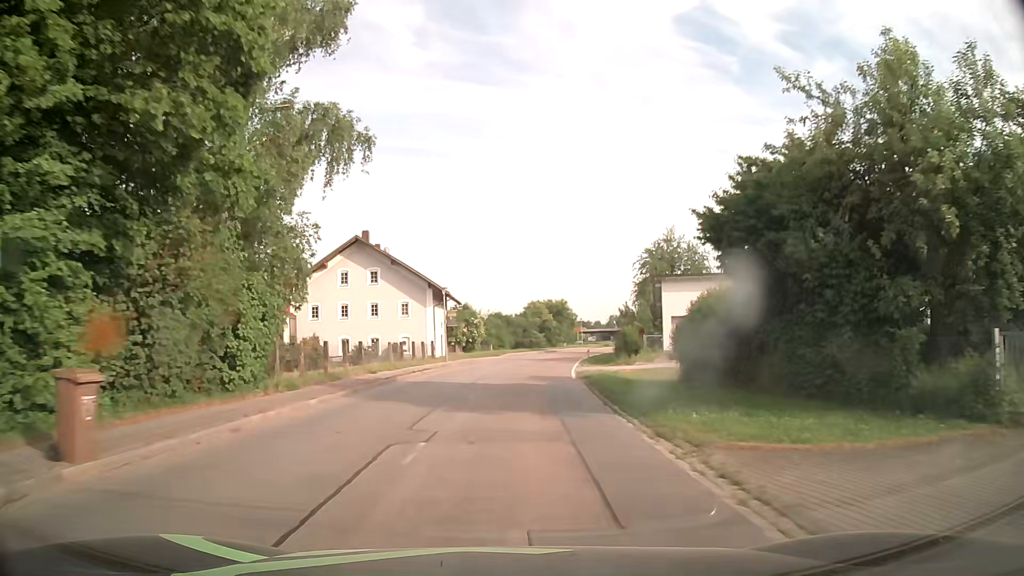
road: tertiary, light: Day
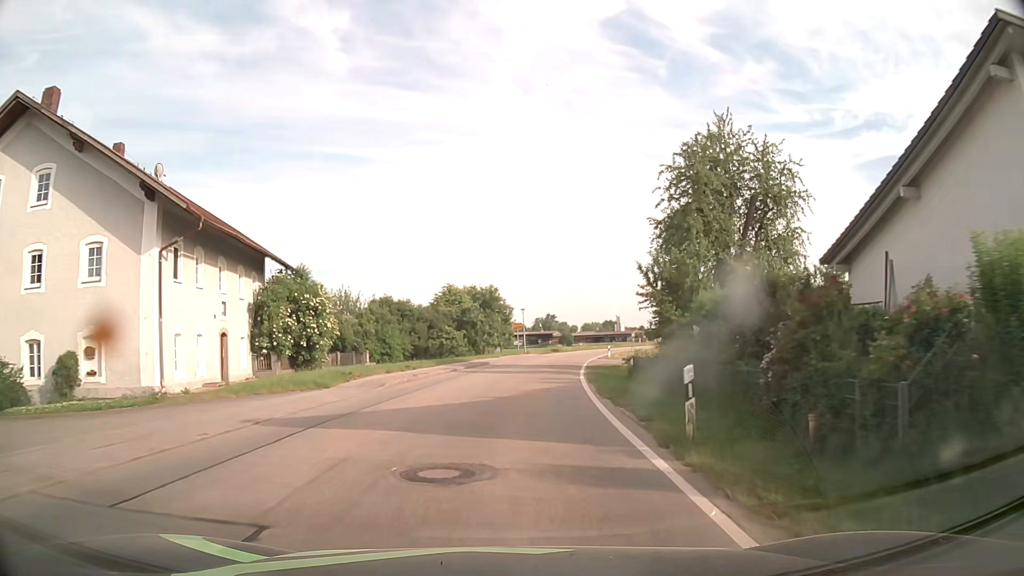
(+2.1, +38.3) m; +6°
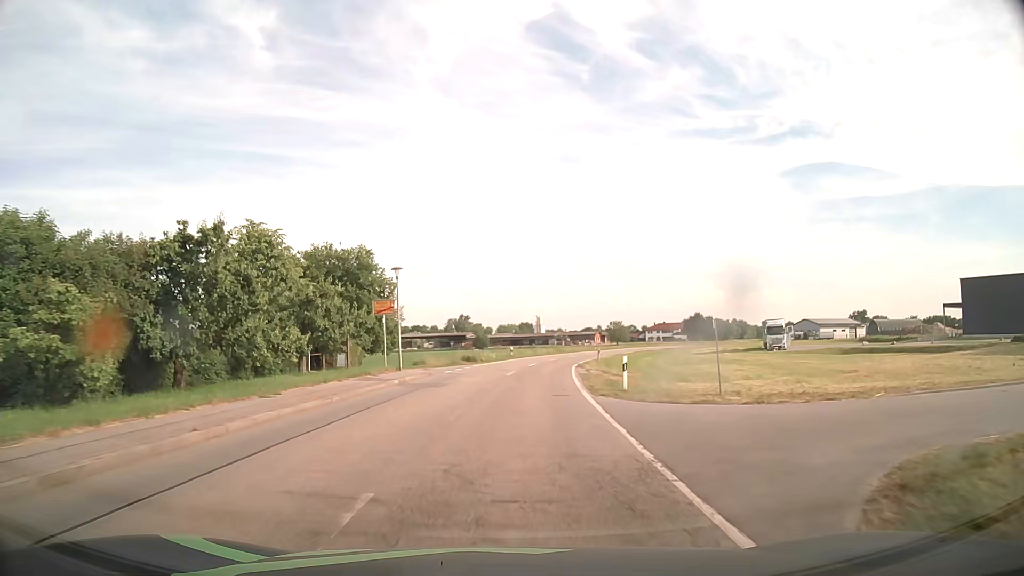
(+2.6, +37.9) m; +7°
(0, +10) (+1, +20) (+1, +30) (+2, +40) (+4, +50) (+6, +60) (+8, +69) (+11, +79) (+14, +88) (+17, +98) m
